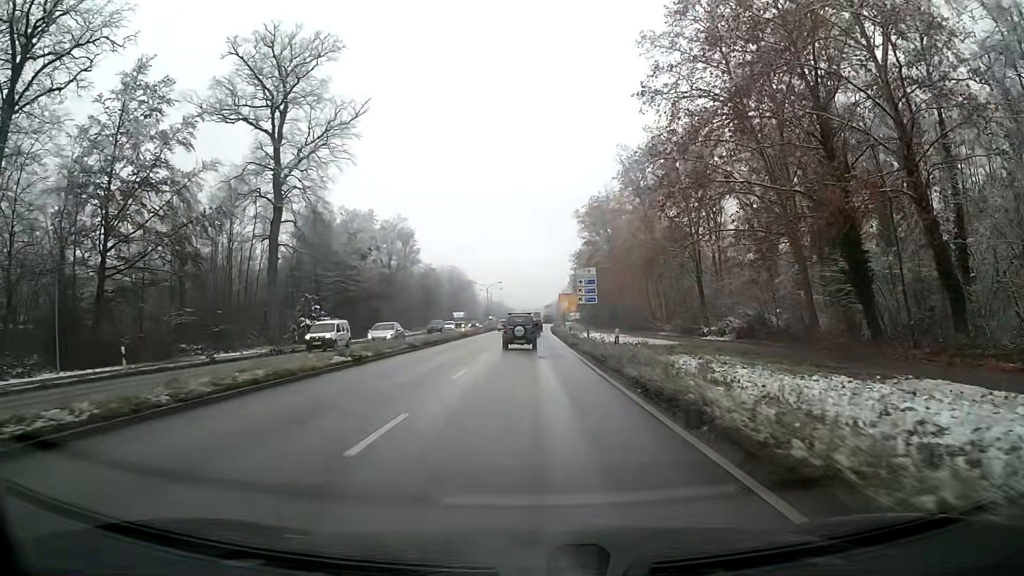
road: primary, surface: asphalt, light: Day
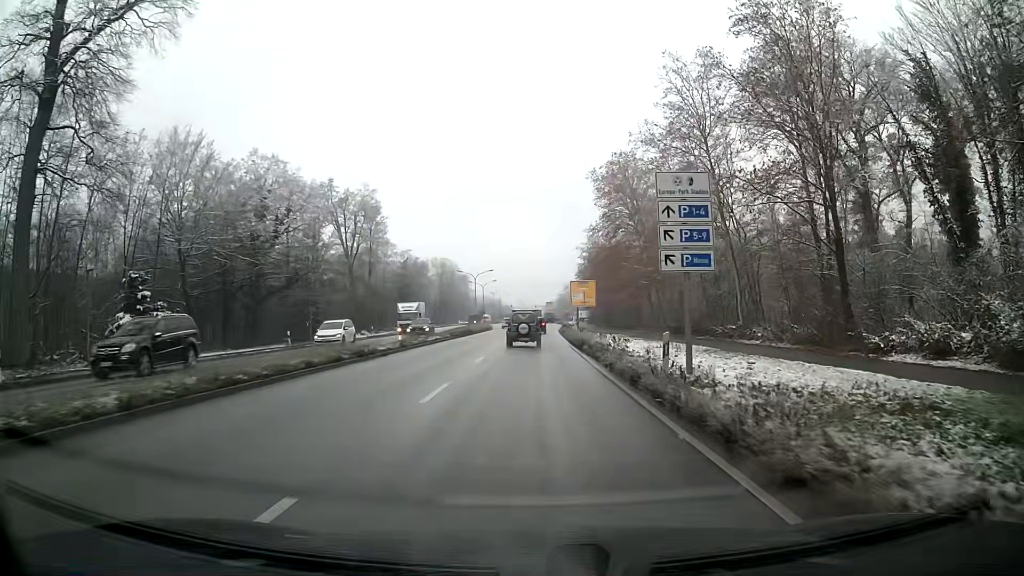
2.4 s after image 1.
(+0.1, +32.6) m; +1°
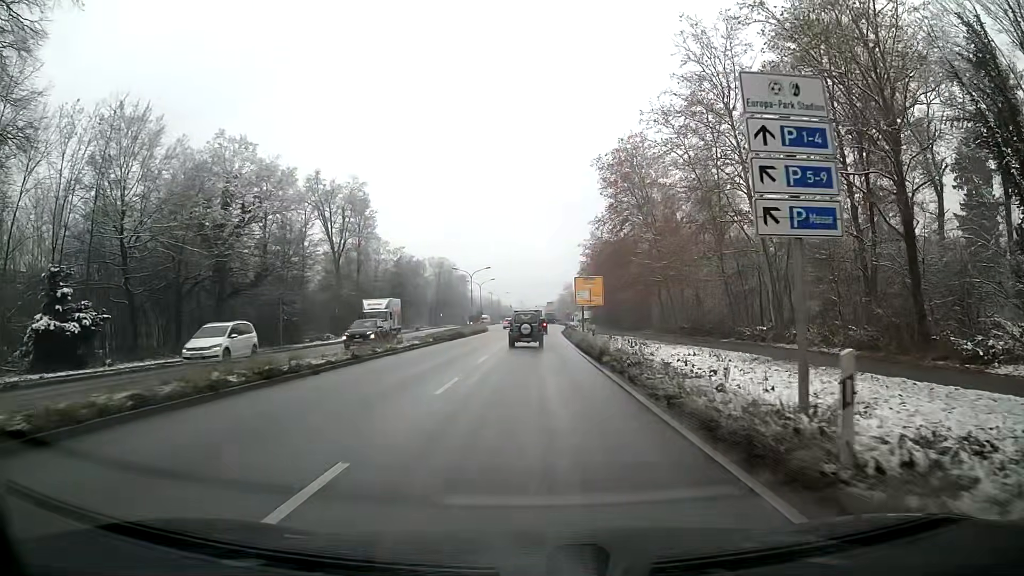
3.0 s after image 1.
(0.0, +7.8) m; 0°
(0, +10) (0, +20) (0, +30) (0, +40) (0, +50) (0, +60) (0, +70) (0, +80) (0, +90) (0, +100) m
